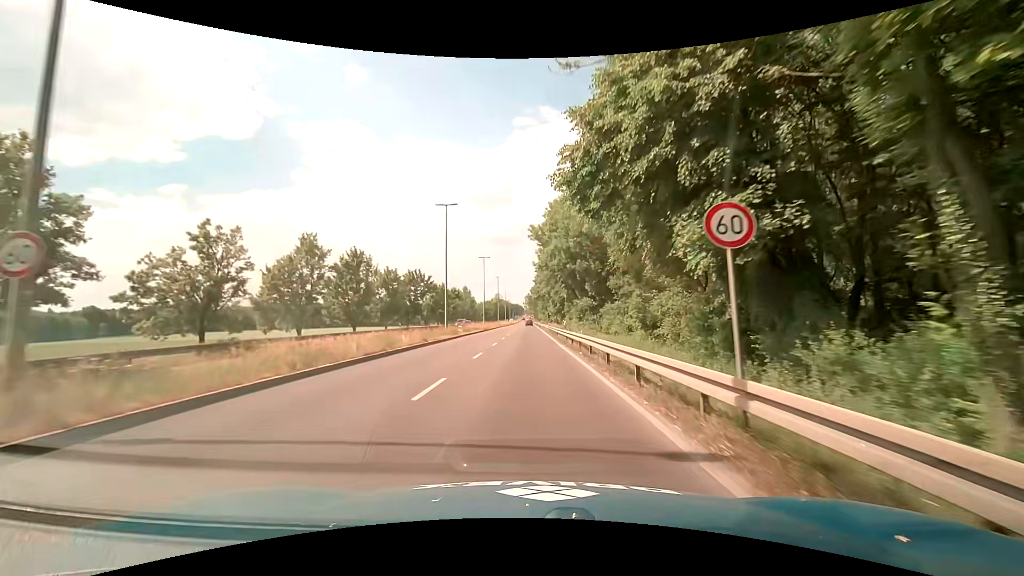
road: primary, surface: asphalt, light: Day
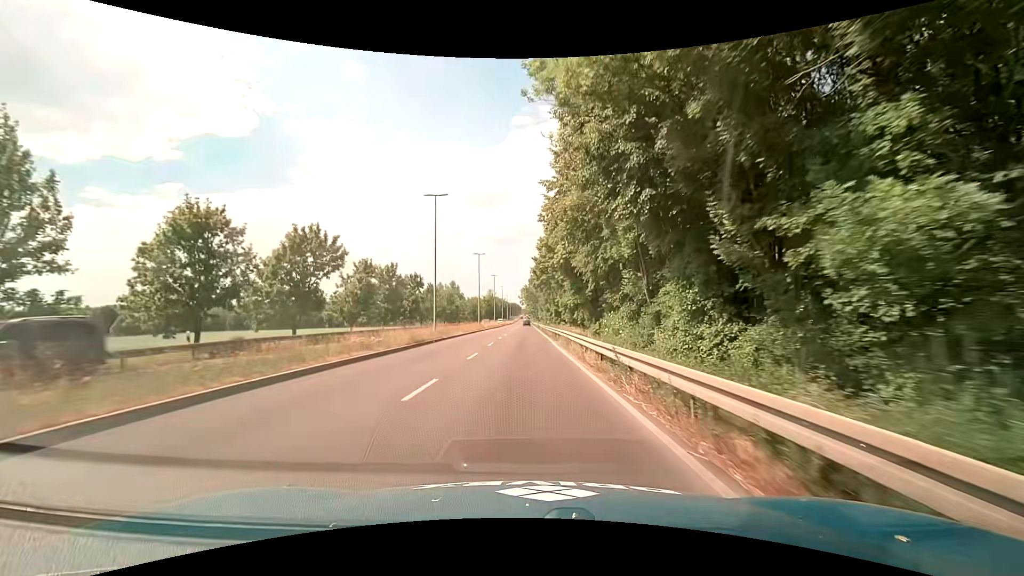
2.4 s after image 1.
(+0.2, +36.2) m; 0°
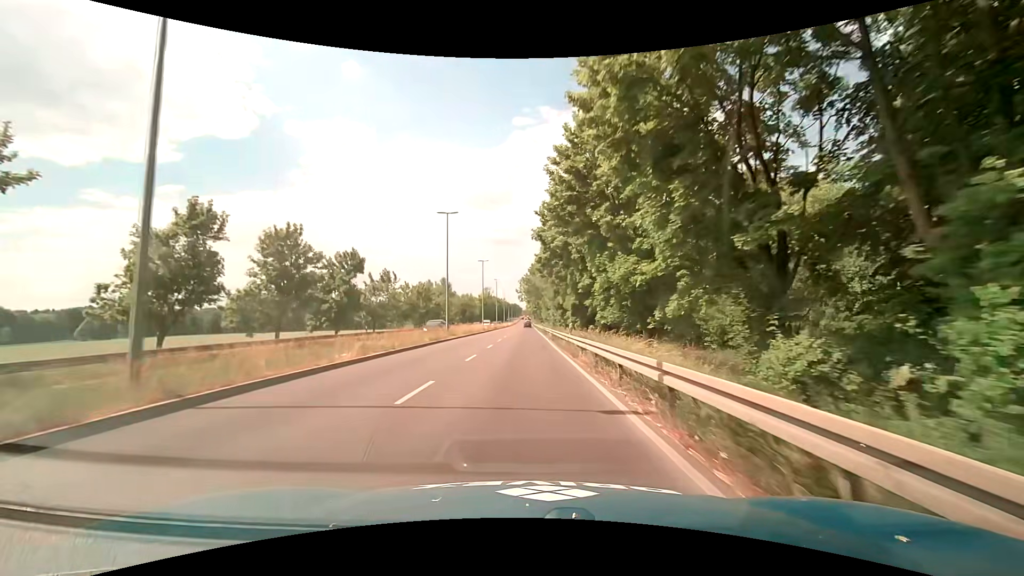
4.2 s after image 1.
(-0.1, +27.3) m; -1°
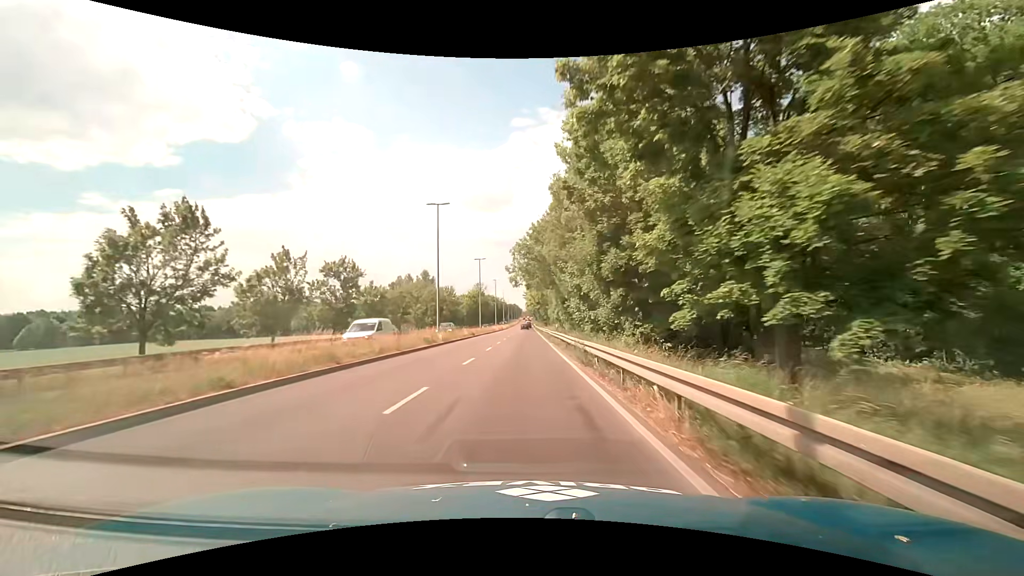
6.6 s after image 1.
(+0.3, +36.8) m; +1°
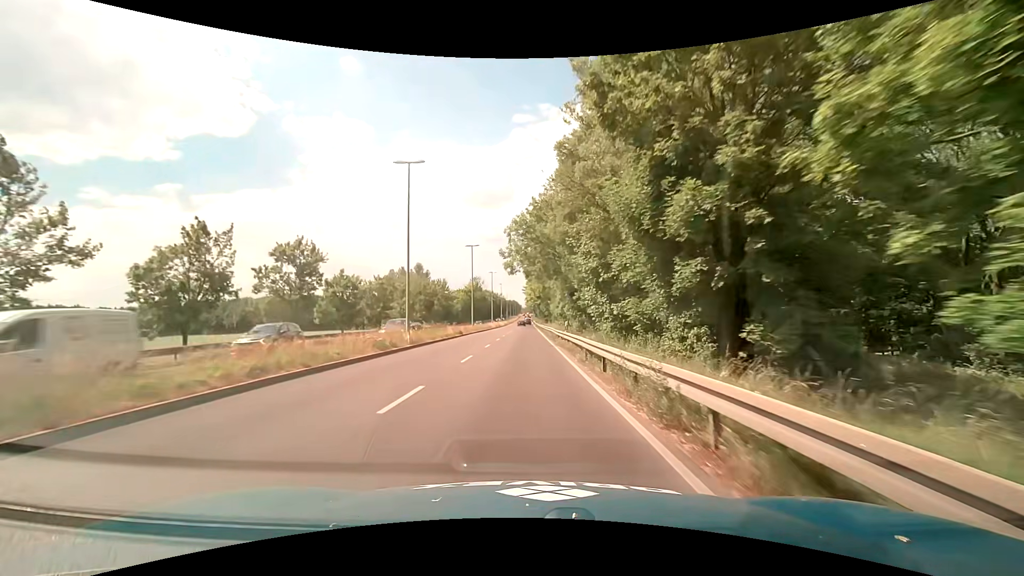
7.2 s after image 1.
(0.0, +9.3) m; 0°
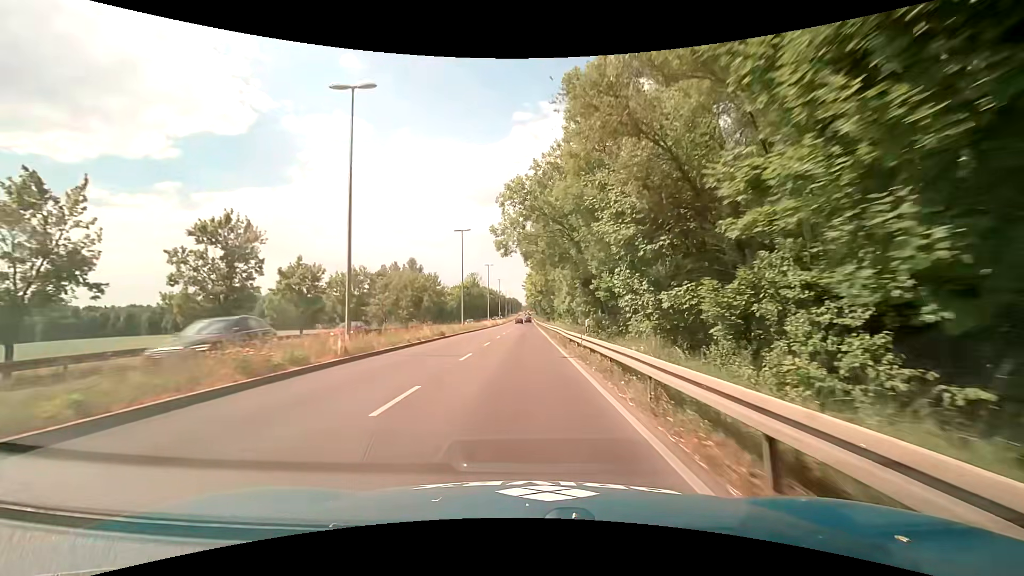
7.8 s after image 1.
(0.0, +9.3) m; +1°
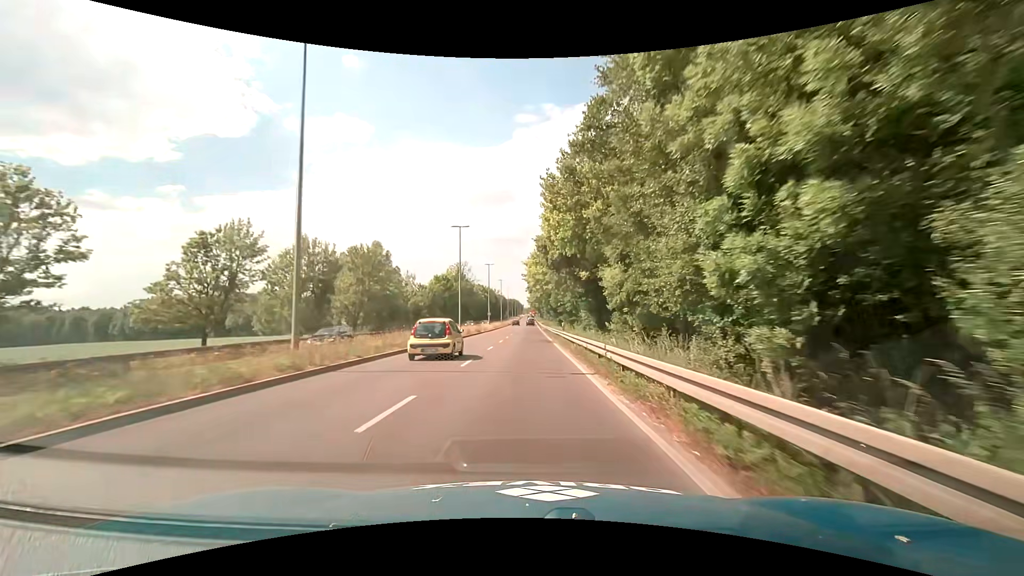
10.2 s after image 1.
(-0.4, +37.1) m; 0°
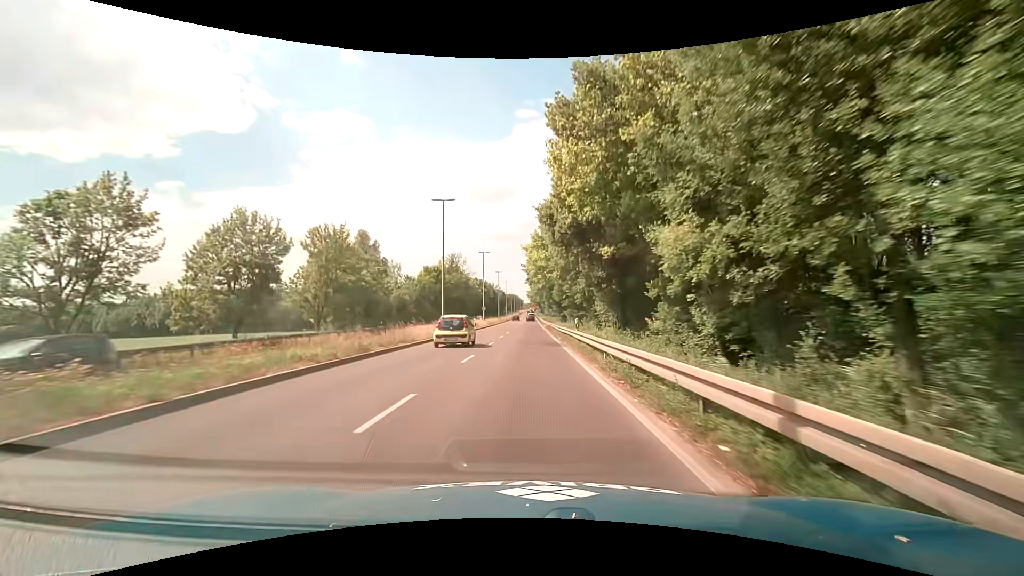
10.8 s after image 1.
(-0.1, +9.2) m; -1°
(0, +10) (0, +20) (0, +30) (0, +40) (0, +50) (0, +60) (0, +70) (0, +80) (0, +90) (0, +100) m
